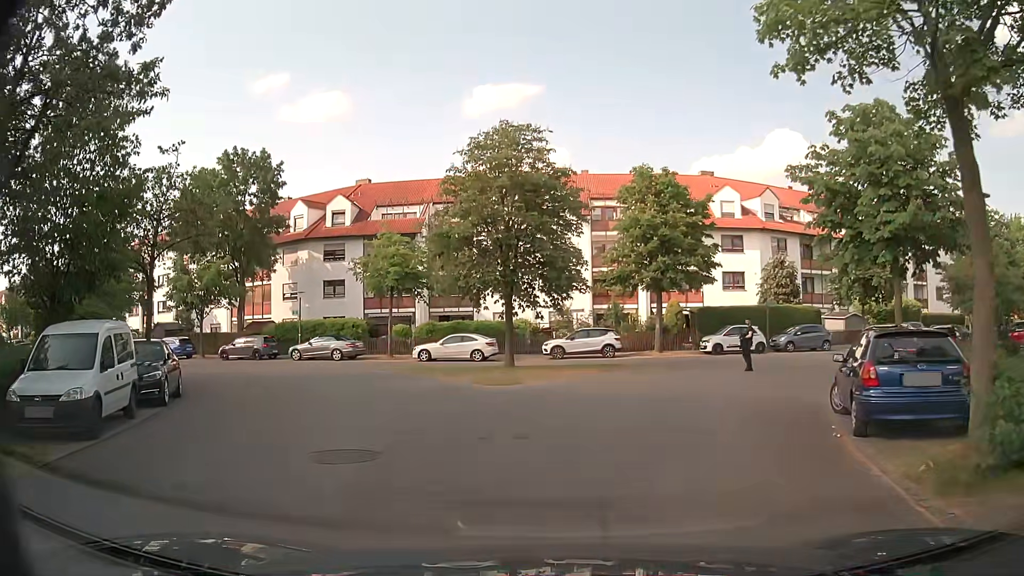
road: residential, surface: asphalt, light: Day
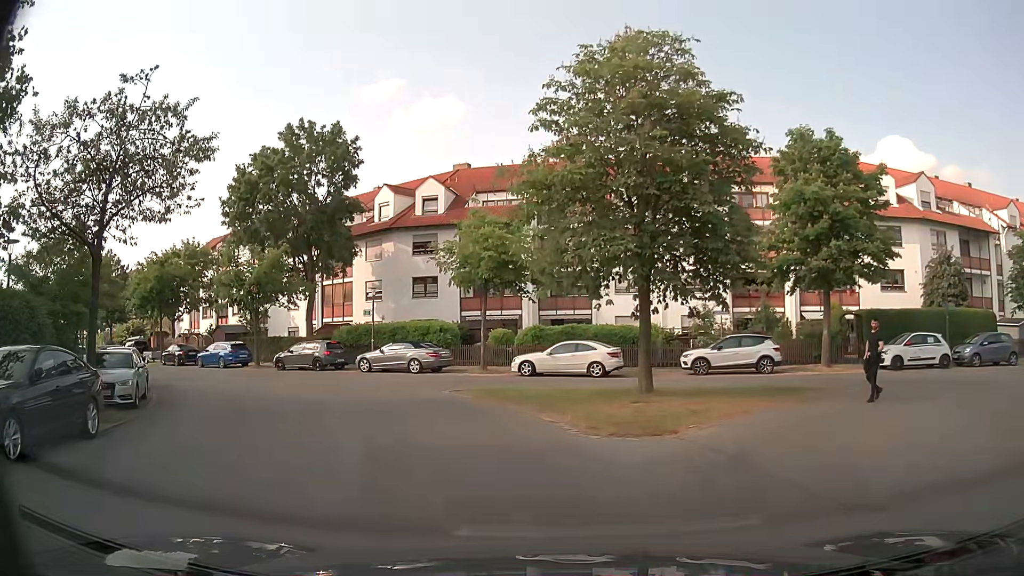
(-0.6, +8.2) m; -10°
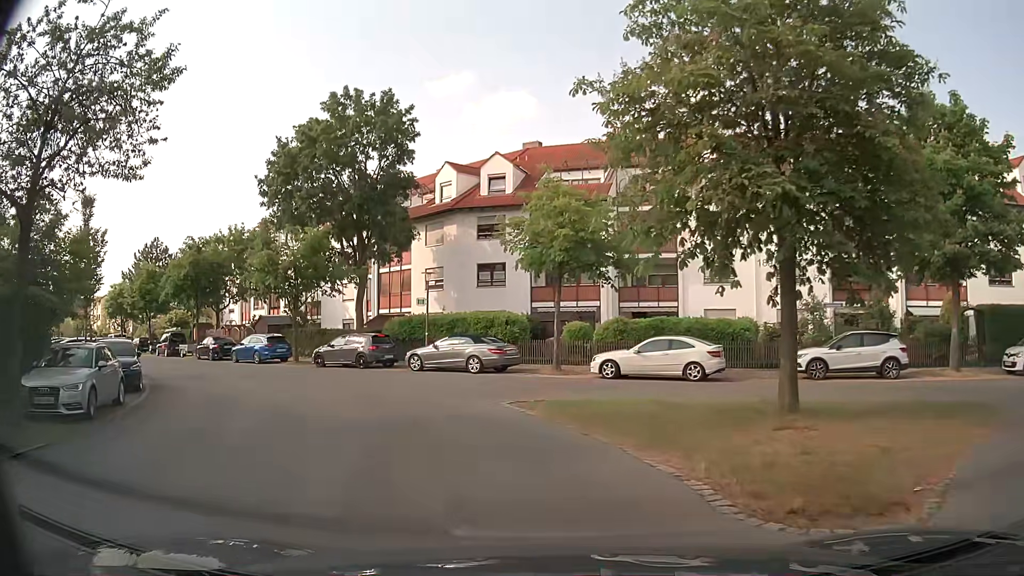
(-0.3, +4.7) m; -8°
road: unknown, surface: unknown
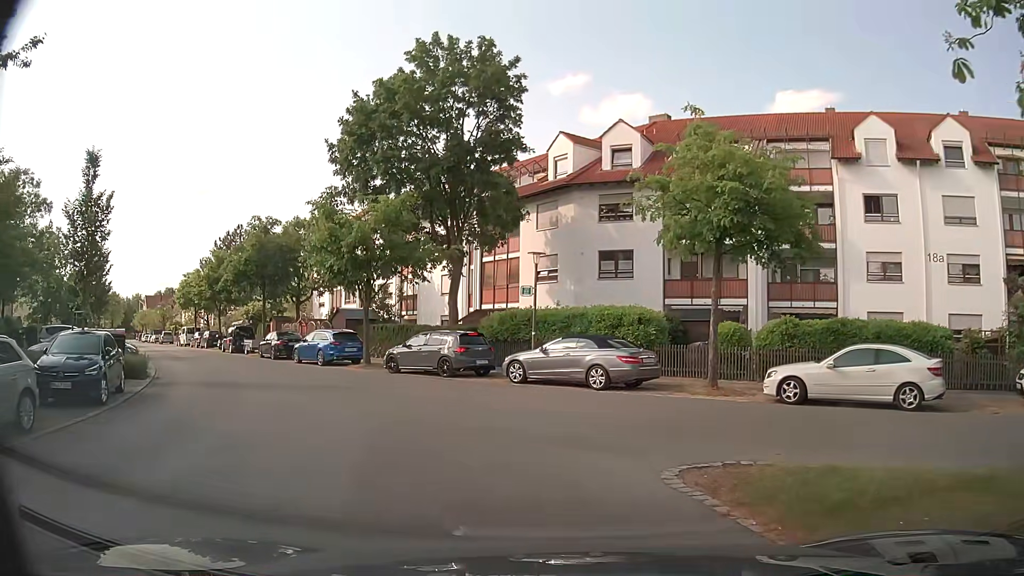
(-0.5, +6.8) m; -9°
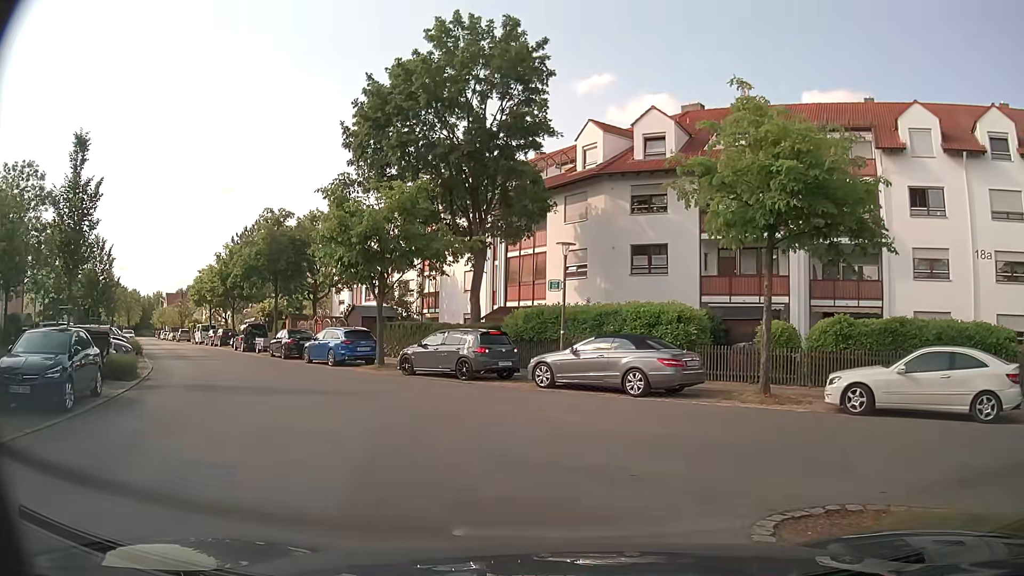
(0.0, +2.0) m; -1°
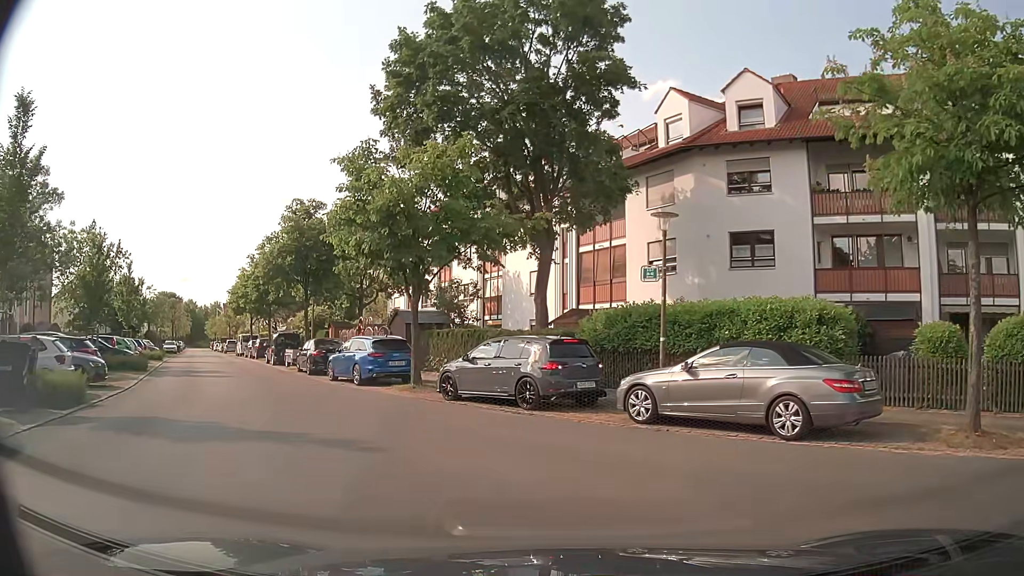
(-0.3, +5.7) m; -6°
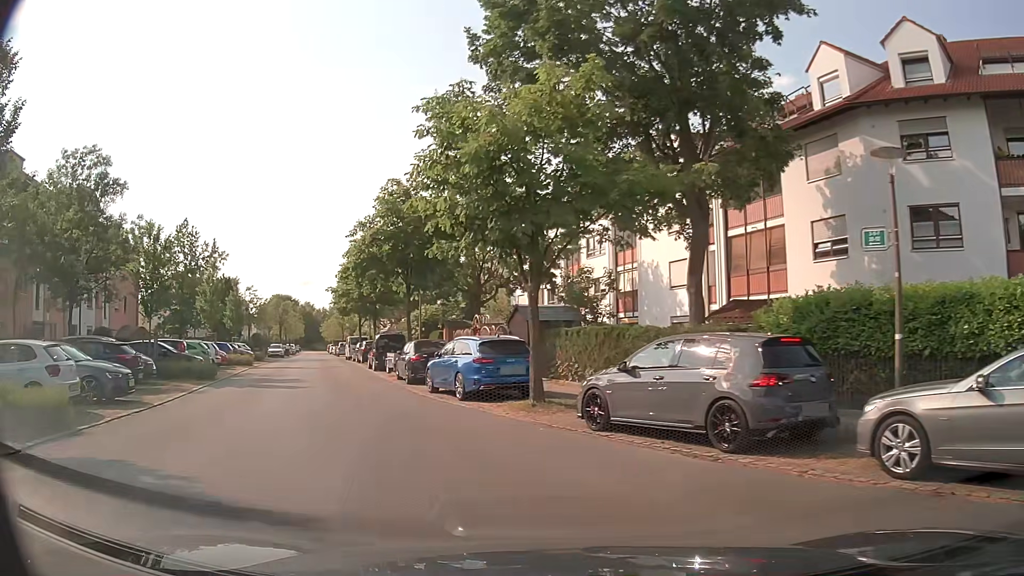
(-0.4, +5.0) m; -11°
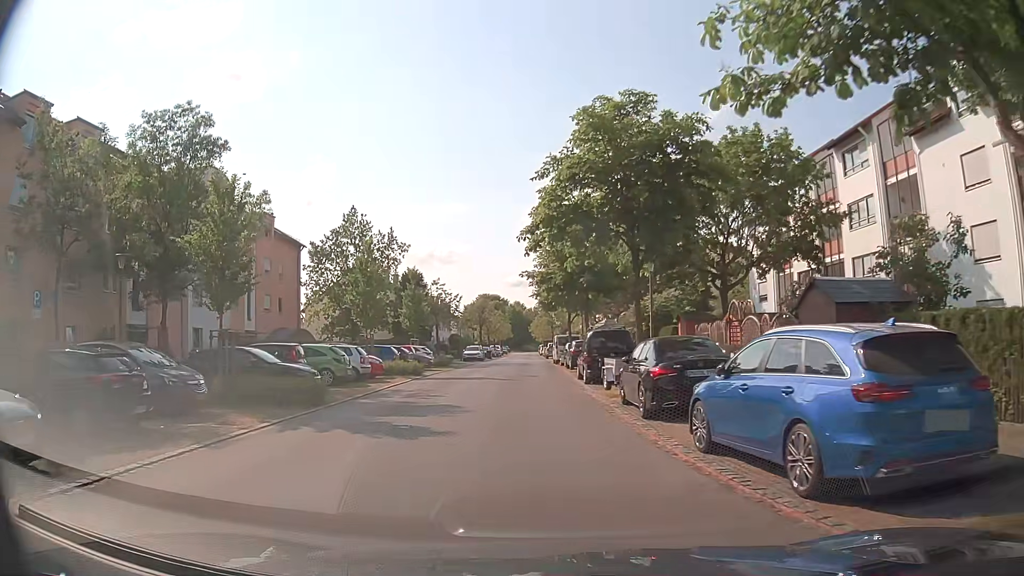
(-1.8, +10.0) m; -18°
(0, +10) (-1, +20) (-1, +30) (-1, +40) (-2, +50) (-2, +60) (-2, +70) (-2, +80) (-2, +90) (-3, +100) m
